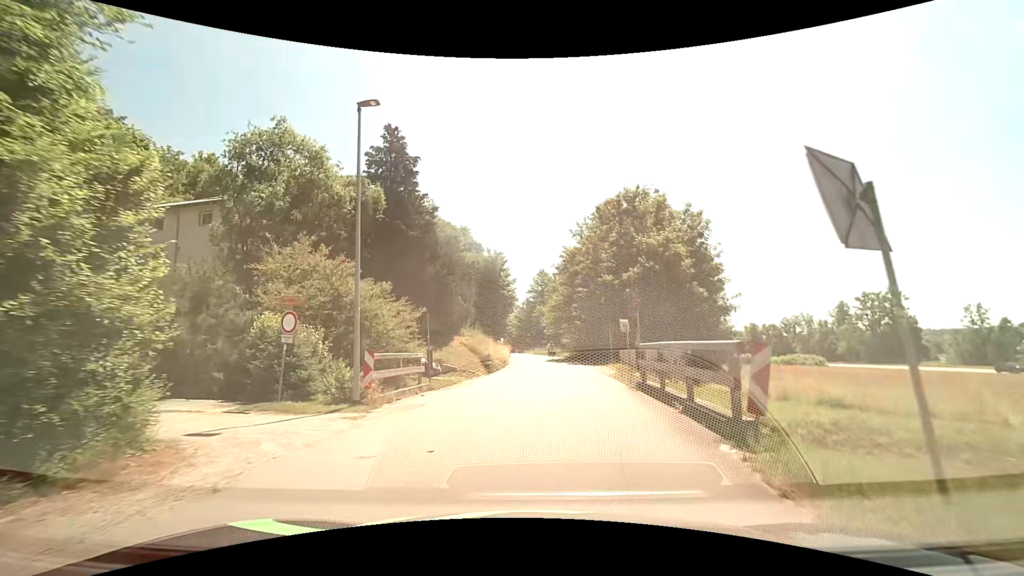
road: tertiary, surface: asphalt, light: Day
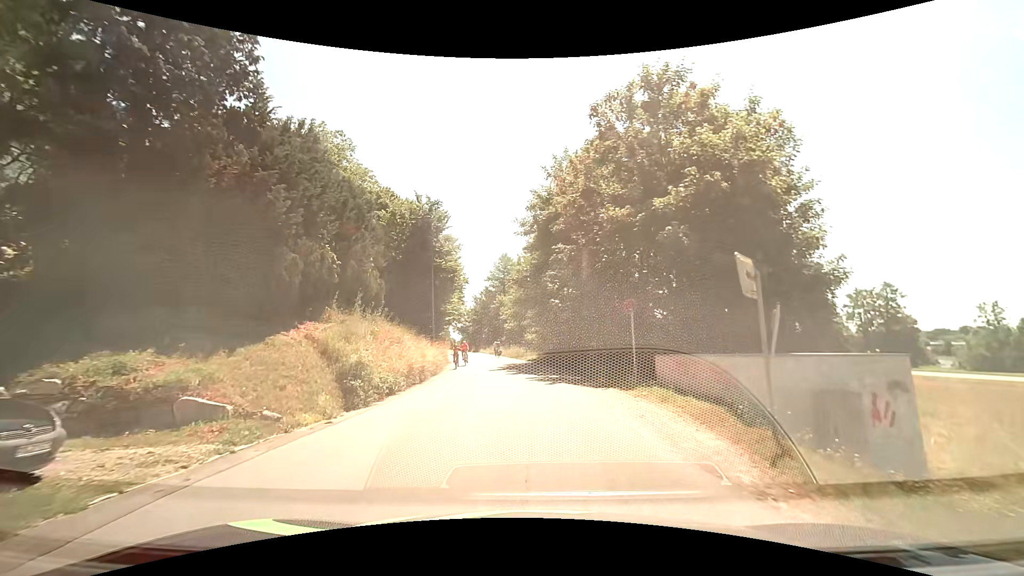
(+0.8, +17.7) m; +4°
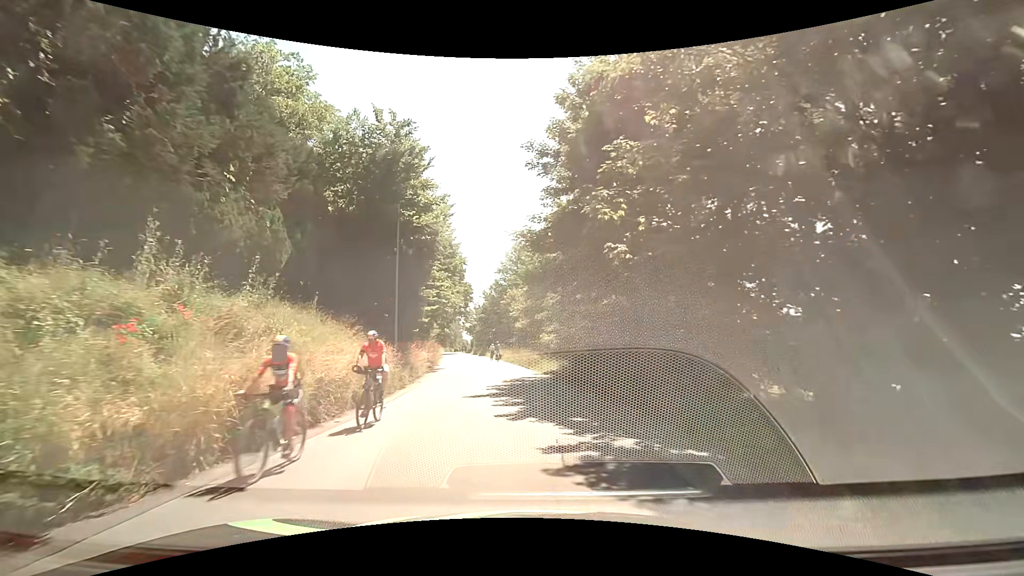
(-0.3, +12.8) m; -4°
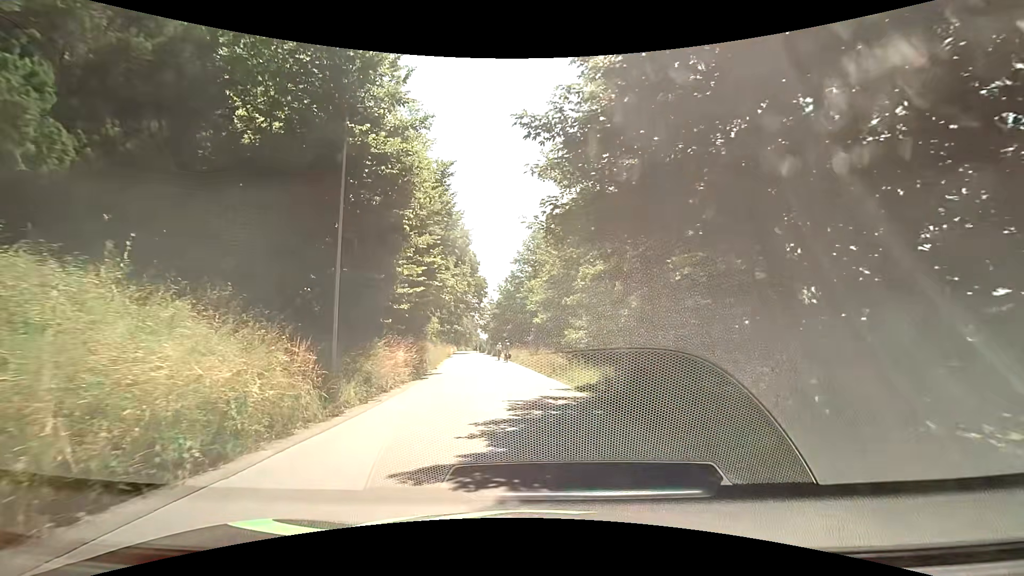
(+0.1, +8.6) m; -1°
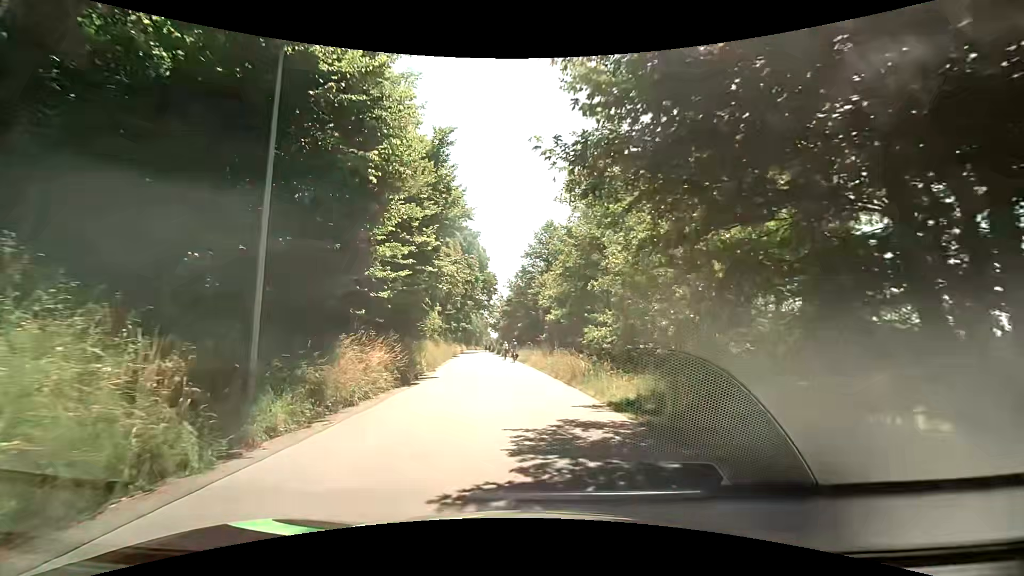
(-0.1, +4.4) m; -2°
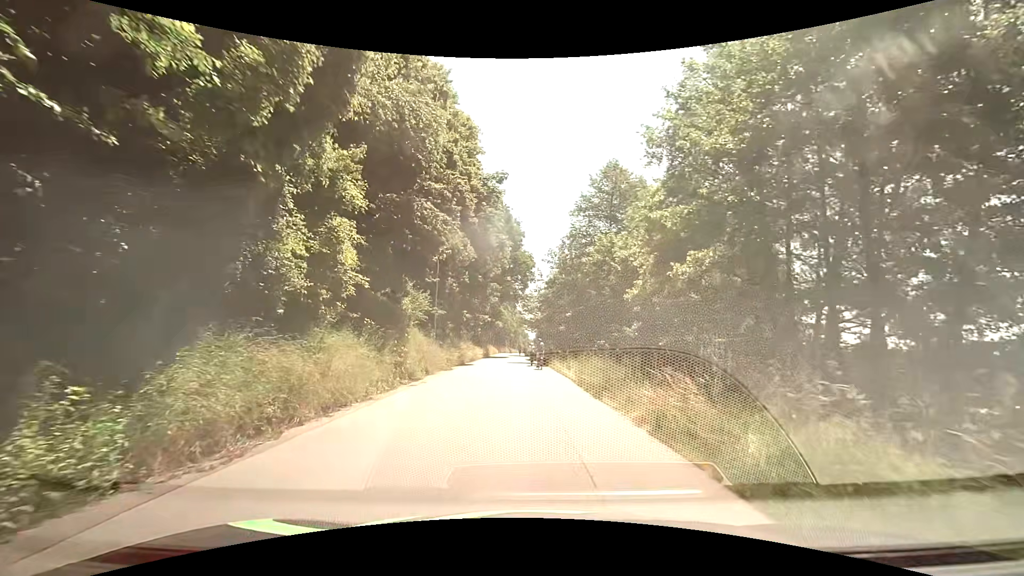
(-0.5, +22.6) m; -3°
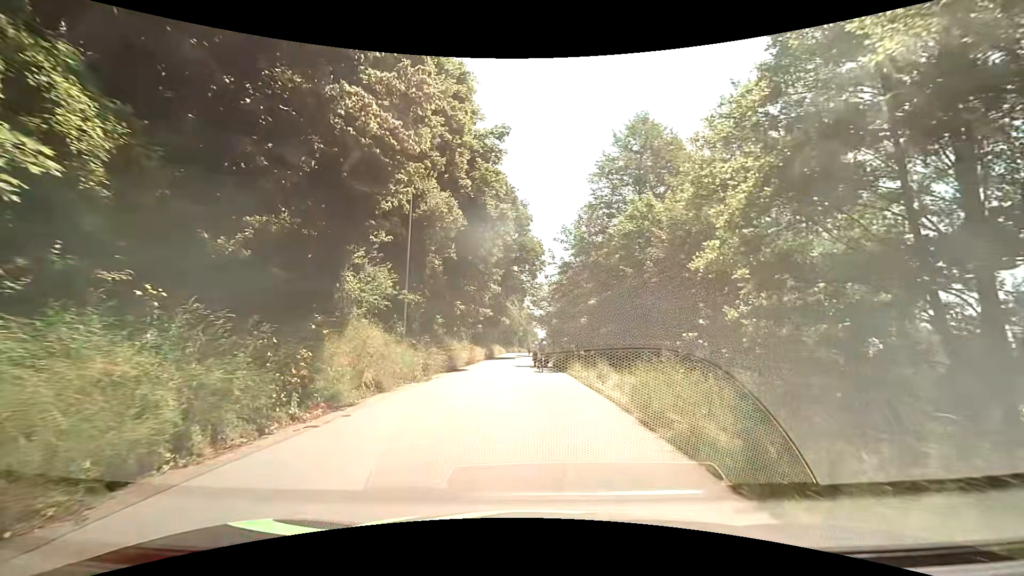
(0.0, +8.7) m; -3°
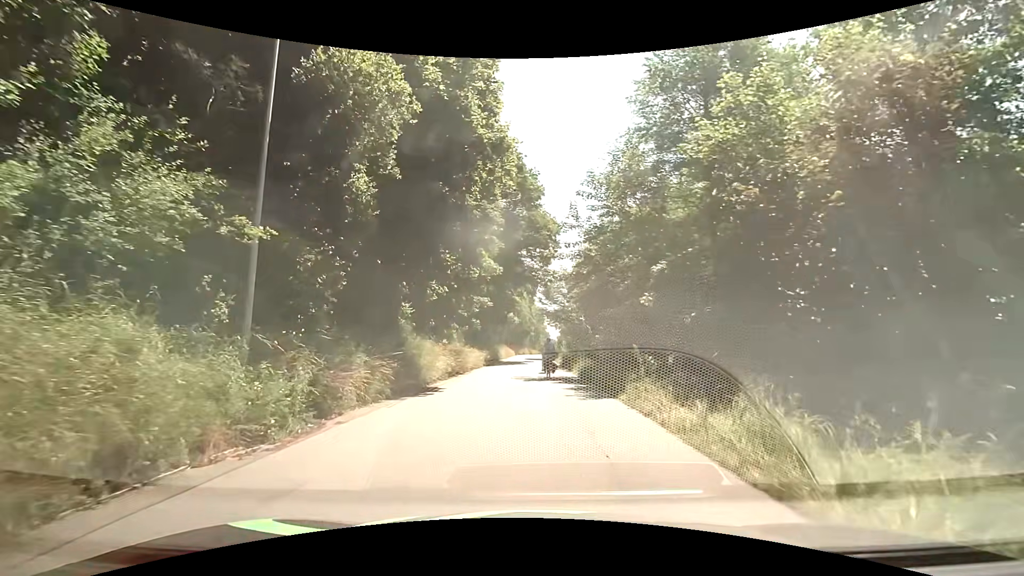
(+0.3, +11.7) m; +1°
